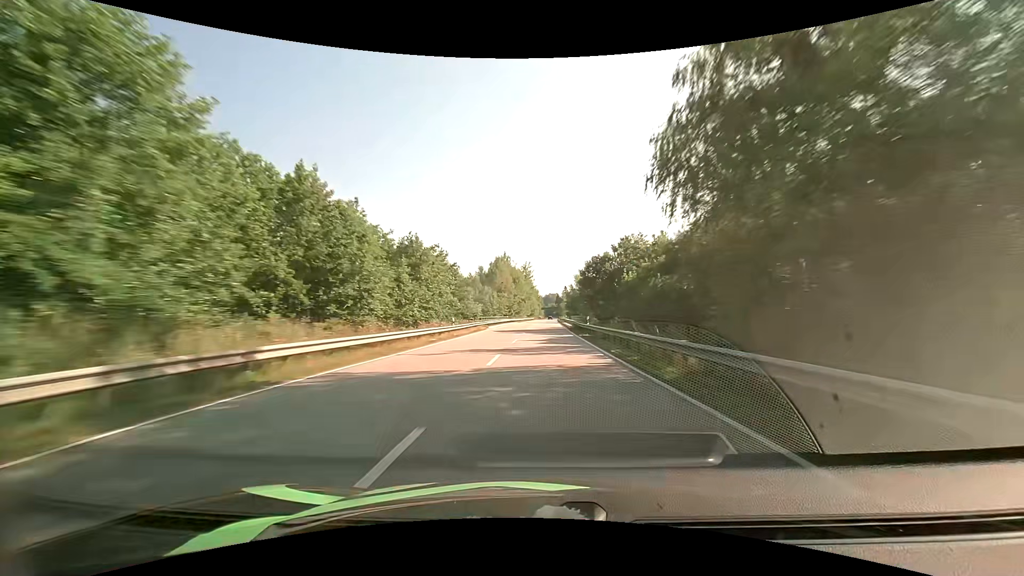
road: primary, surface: asphalt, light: Day
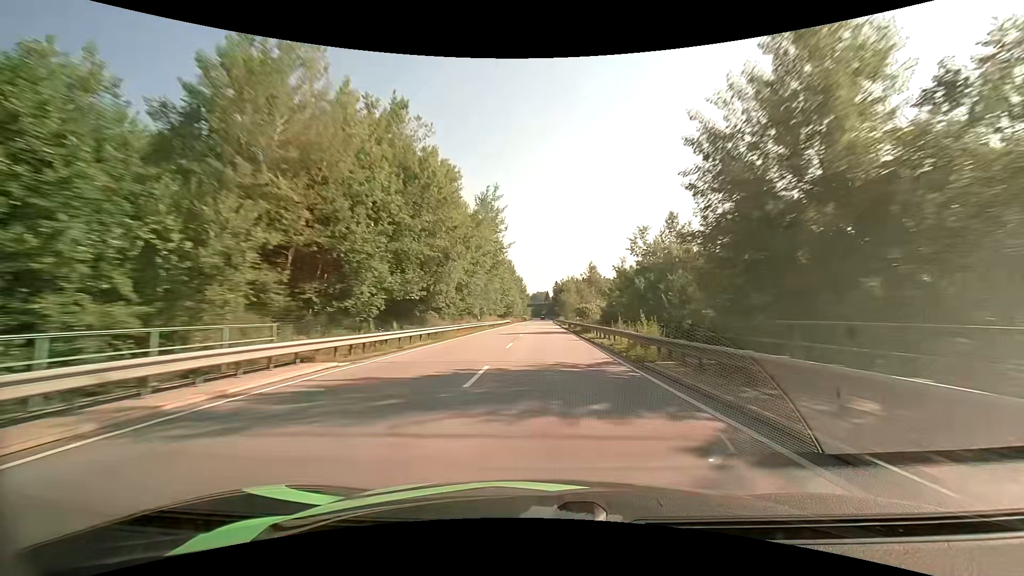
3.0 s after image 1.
(+1.0, +87.5) m; +1°
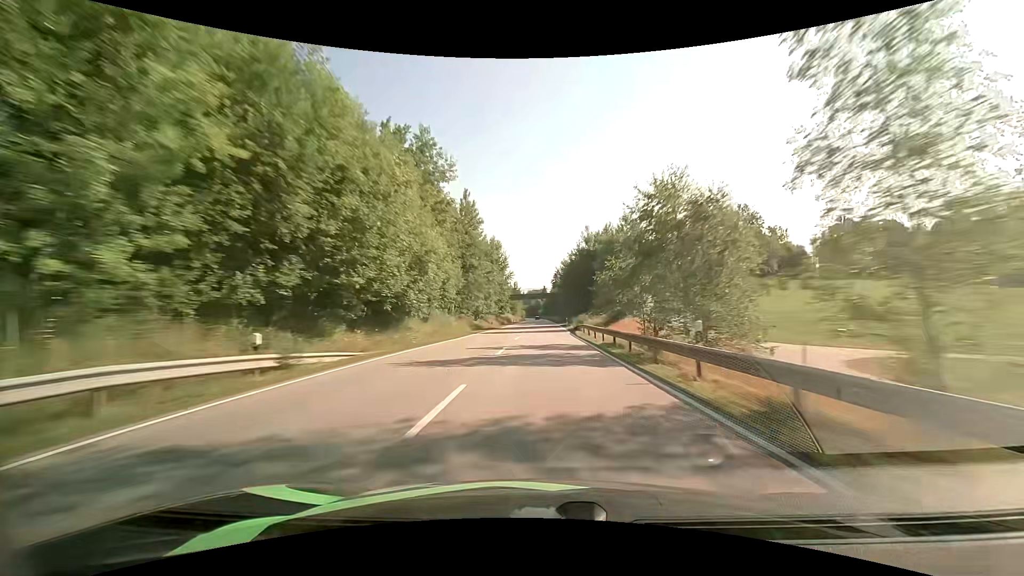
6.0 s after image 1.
(+0.7, +86.8) m; 0°
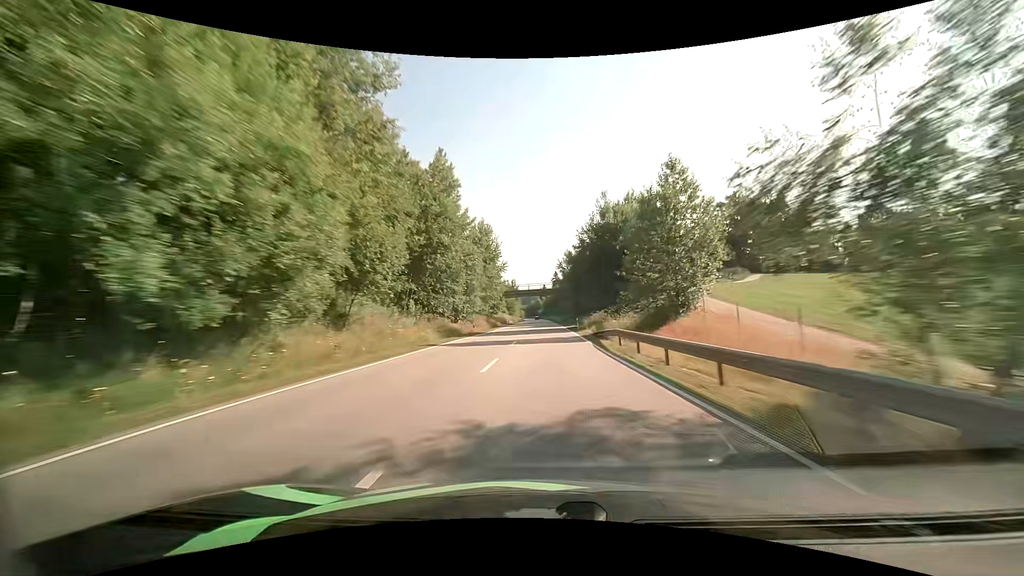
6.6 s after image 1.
(0.0, +17.2) m; 0°
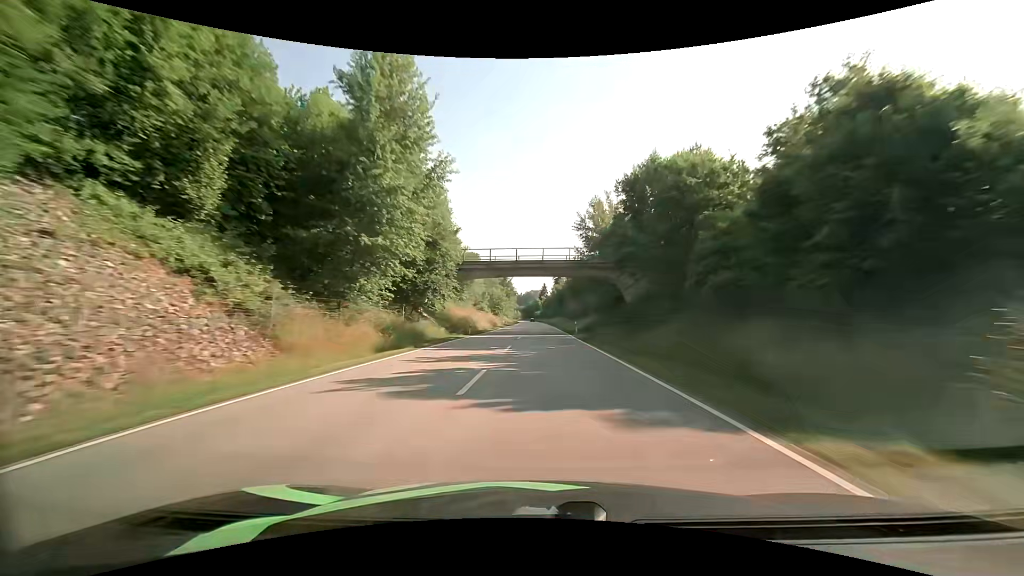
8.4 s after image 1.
(+0.1, +51.0) m; 0°
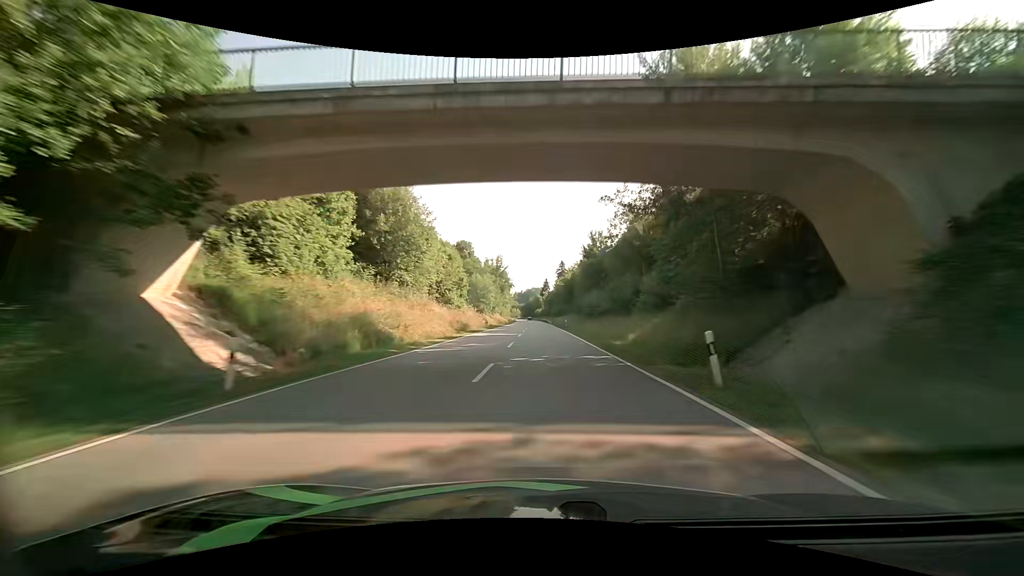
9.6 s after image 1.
(+0.2, +34.0) m; 0°
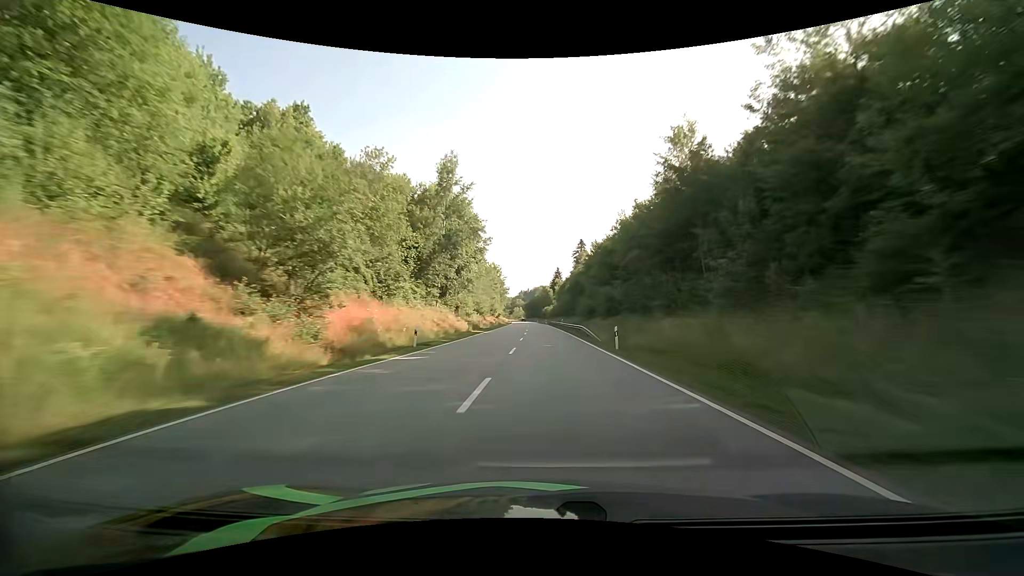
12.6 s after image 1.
(-0.4, +86.6) m; -1°
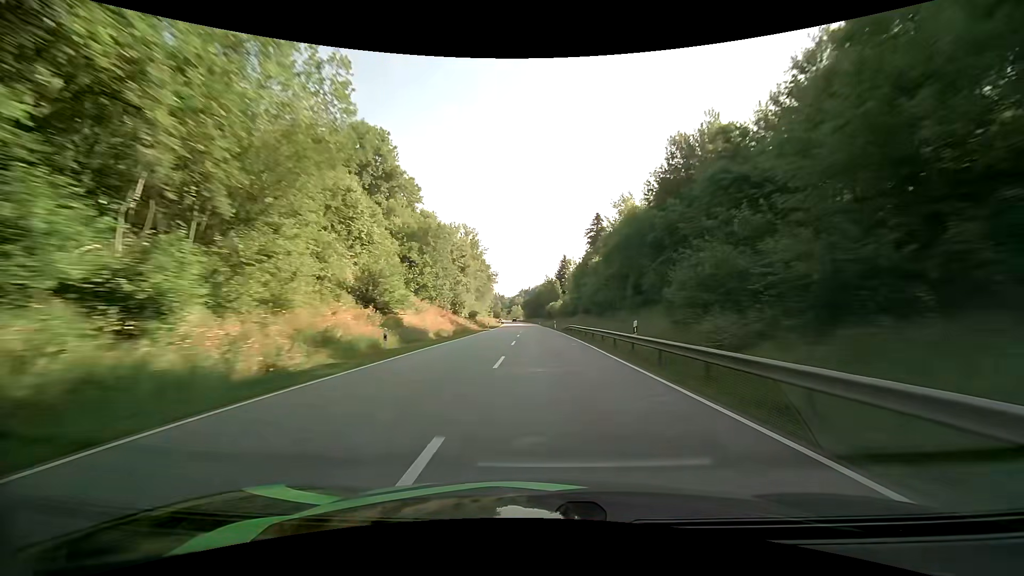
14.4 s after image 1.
(-0.2, +53.1) m; 0°
(0, +10) (0, +20) (0, +30) (0, +40) (0, +50) (-1, +60) (-1, +70) (-1, +80) (-2, +90) (-2, +100) m
